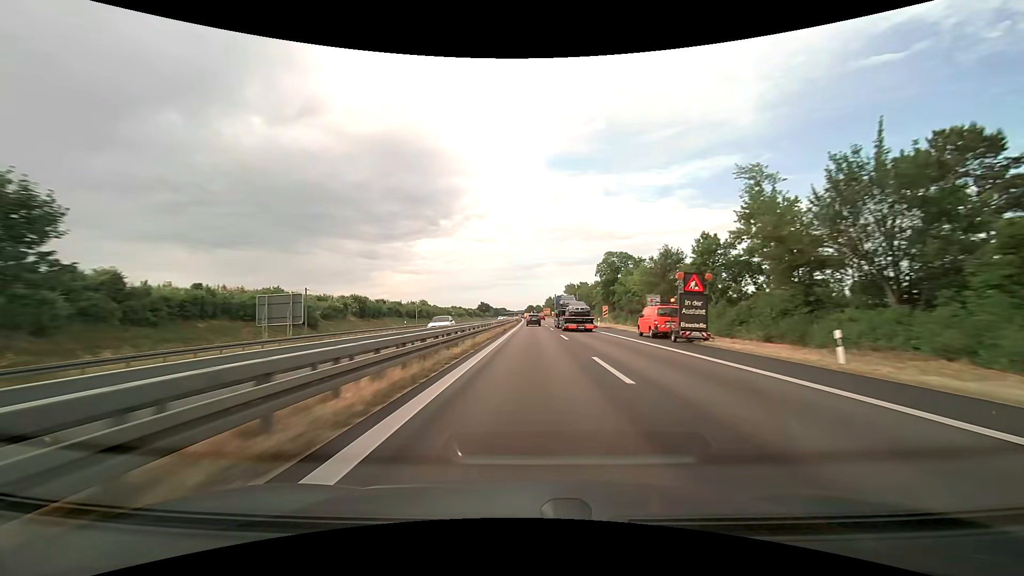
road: trunk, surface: asphalt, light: Day
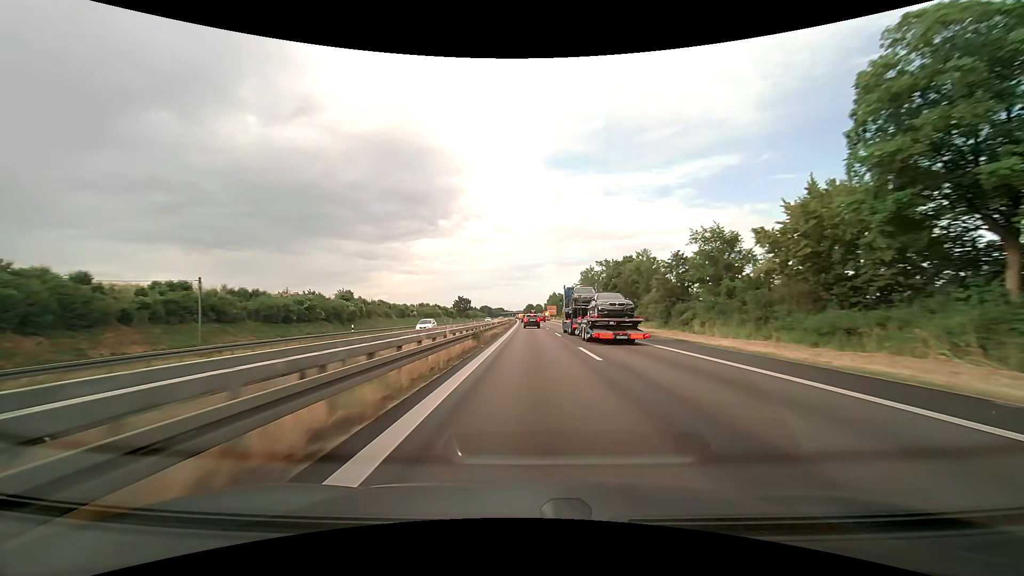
(+0.1, +66.8) m; 0°
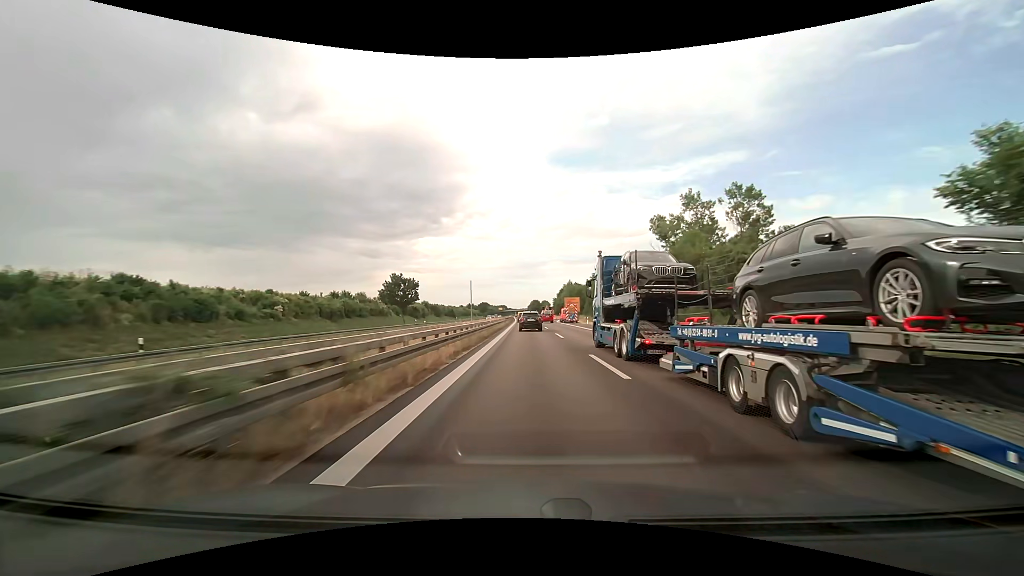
(-0.4, +76.4) m; -1°
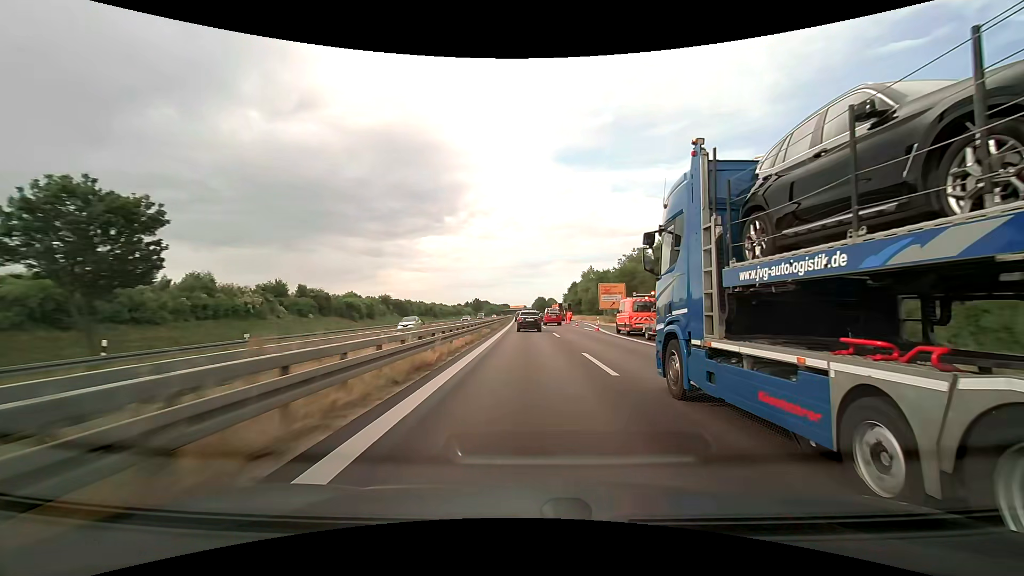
(-0.3, +53.3) m; 0°
(0, +10) (0, +20) (0, +30) (0, +40) (0, +50) (-1, +60) (-1, +70) (-1, +80) (-1, +90) (-1, +100) m
